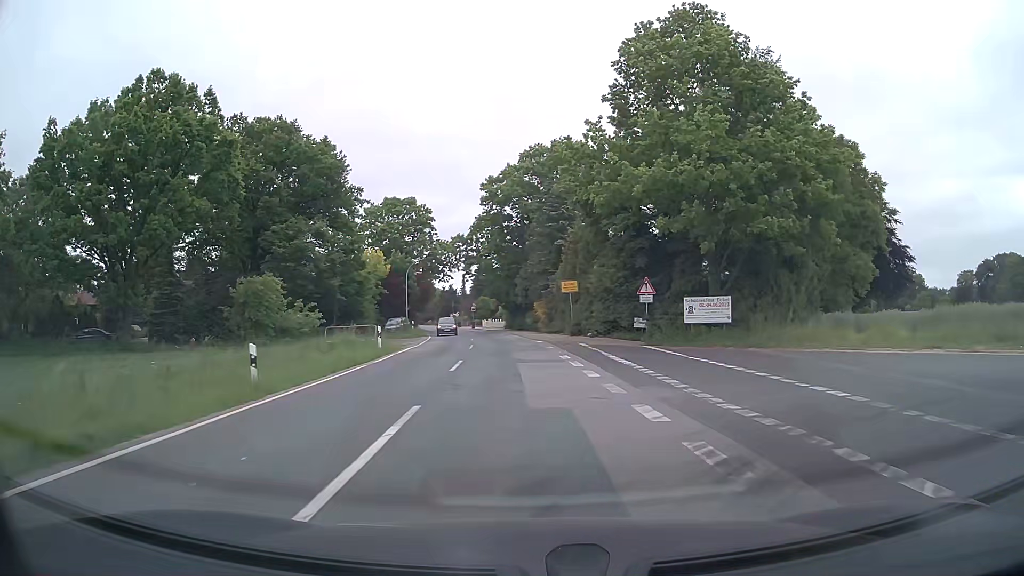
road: tertiary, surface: asphalt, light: Day
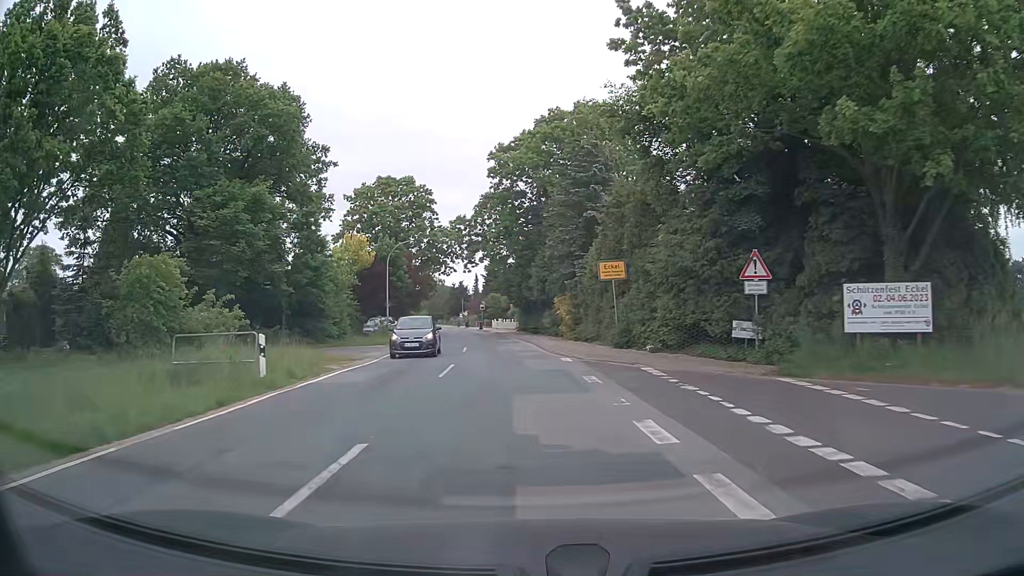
(0.0, +13.3) m; -1°
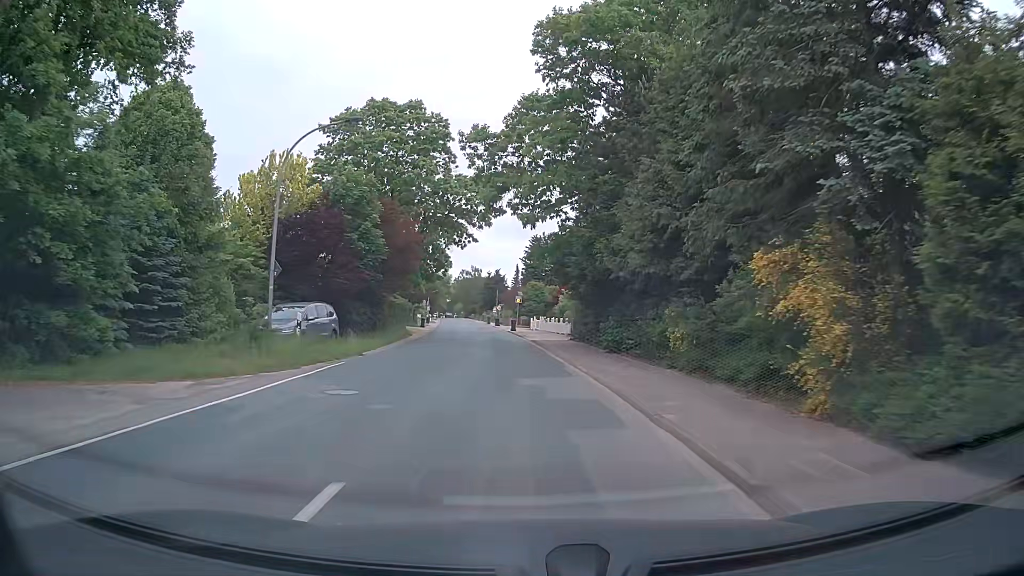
(-1.2, +26.4) m; -4°
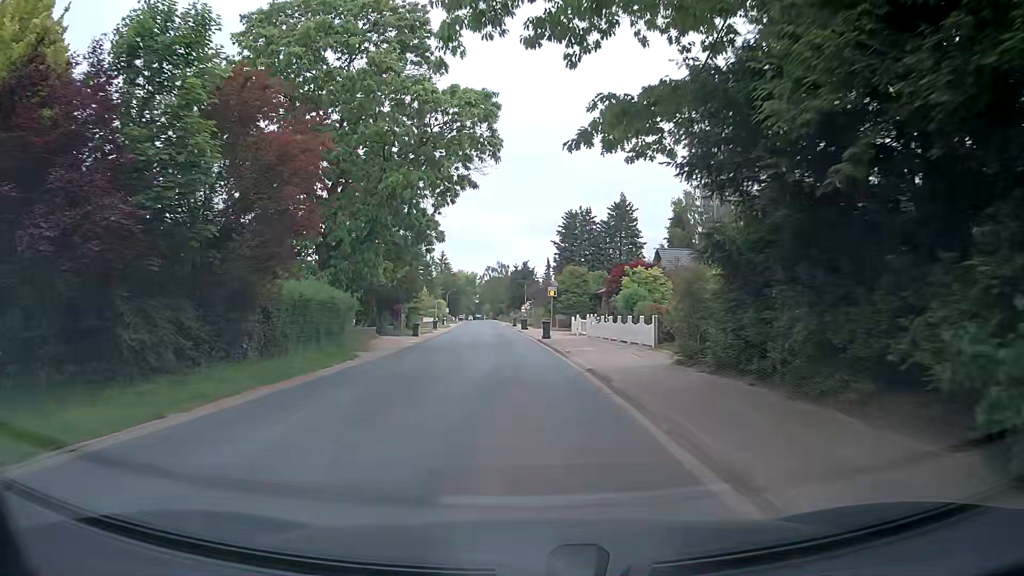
(-0.2, +20.7) m; -2°
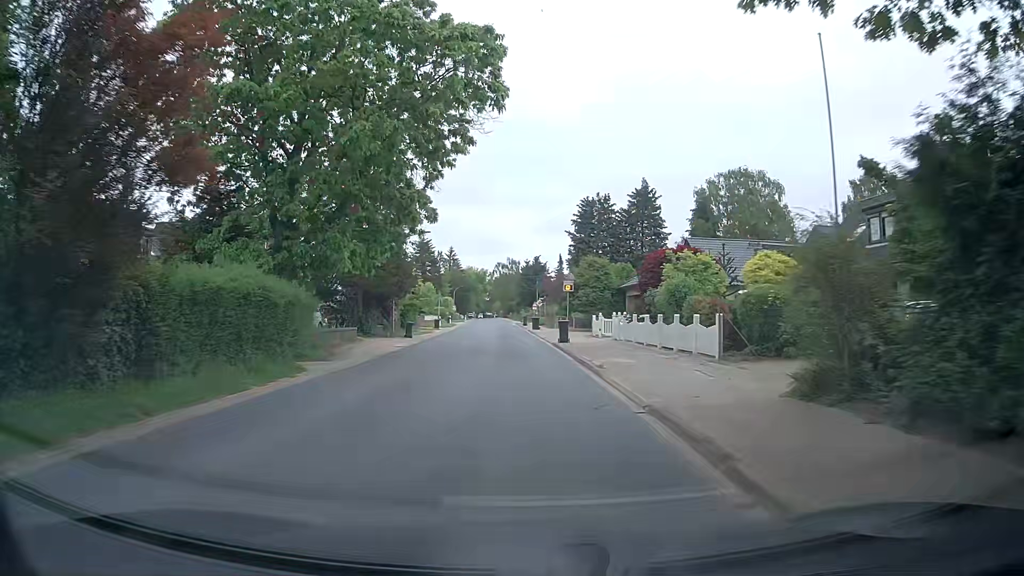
(-0.1, +6.9) m; 0°
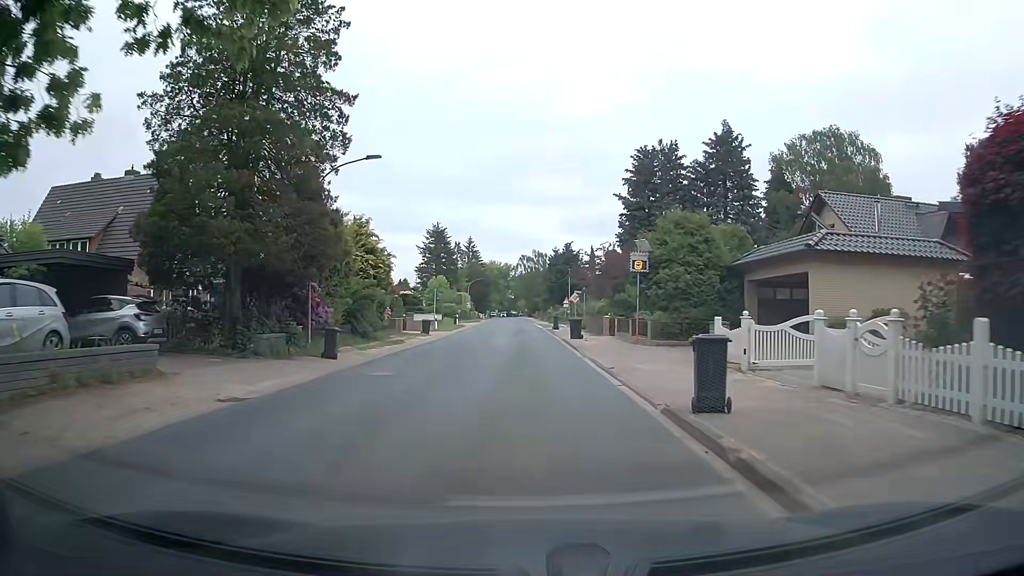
(-0.5, +20.2) m; -2°
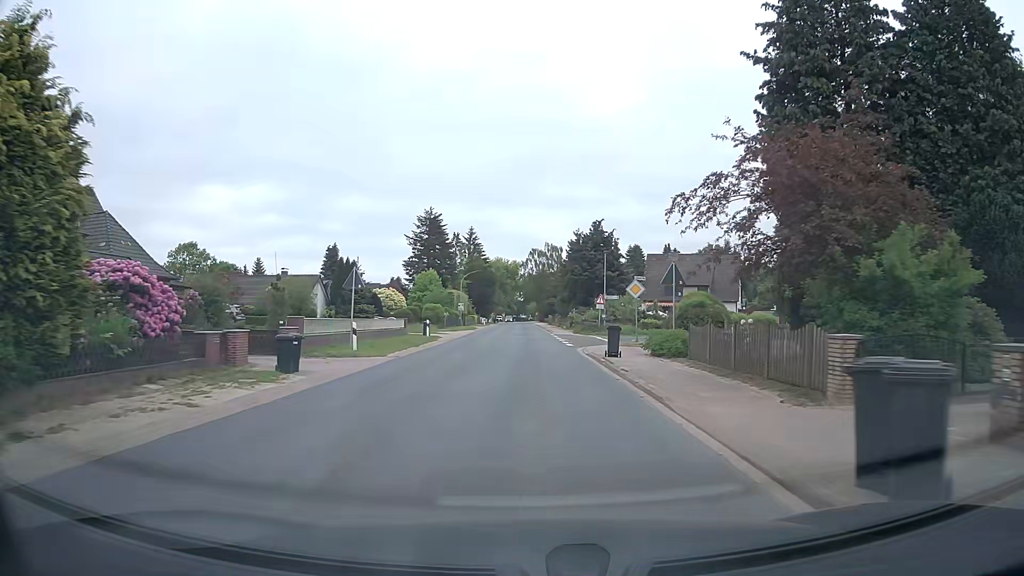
(-0.6, +26.5) m; -2°
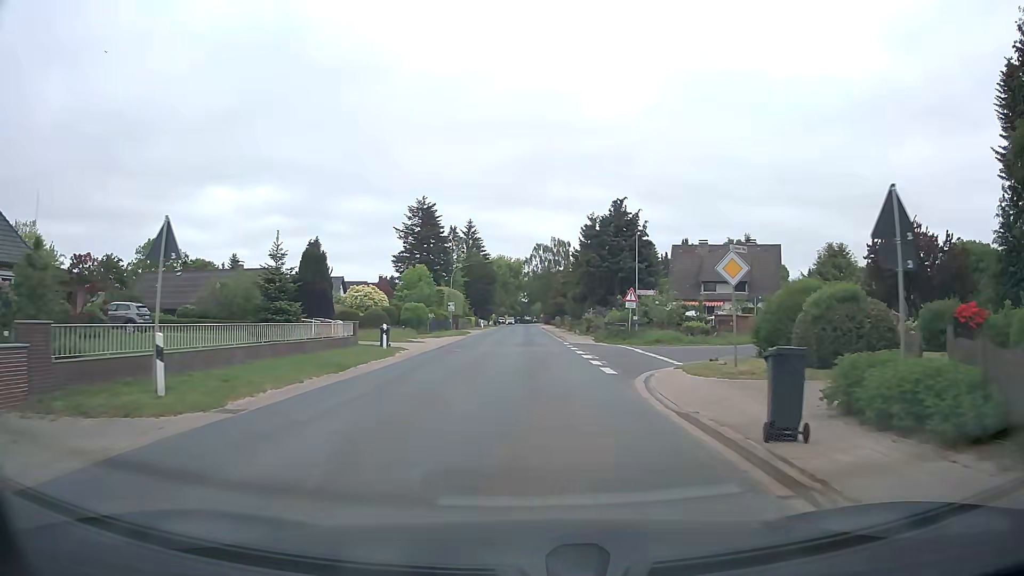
(+0.1, +13.6) m; 0°
(0, +10) (0, +20) (0, +30) (0, +40) (0, +50) (0, +60) (0, +70) (-1, +80) (-1, +90) (-1, +100) m
